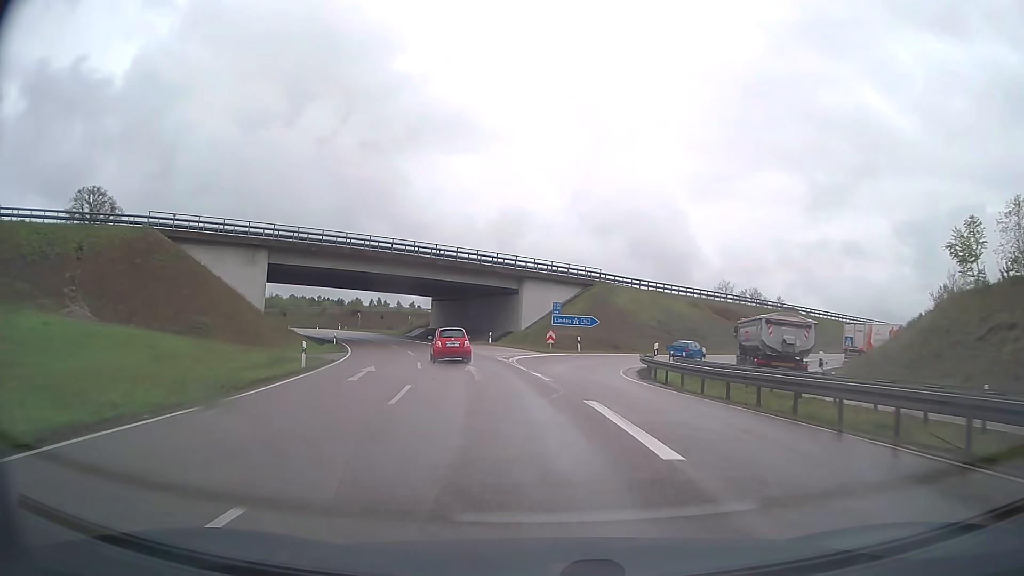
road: trunk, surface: asphalt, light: Day
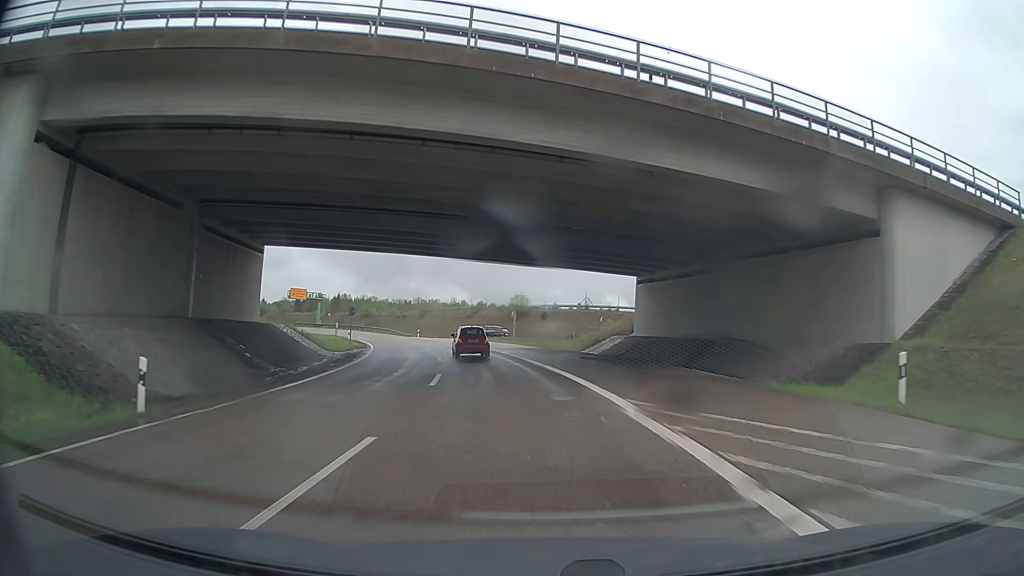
(-7.0, +44.6) m; -18°
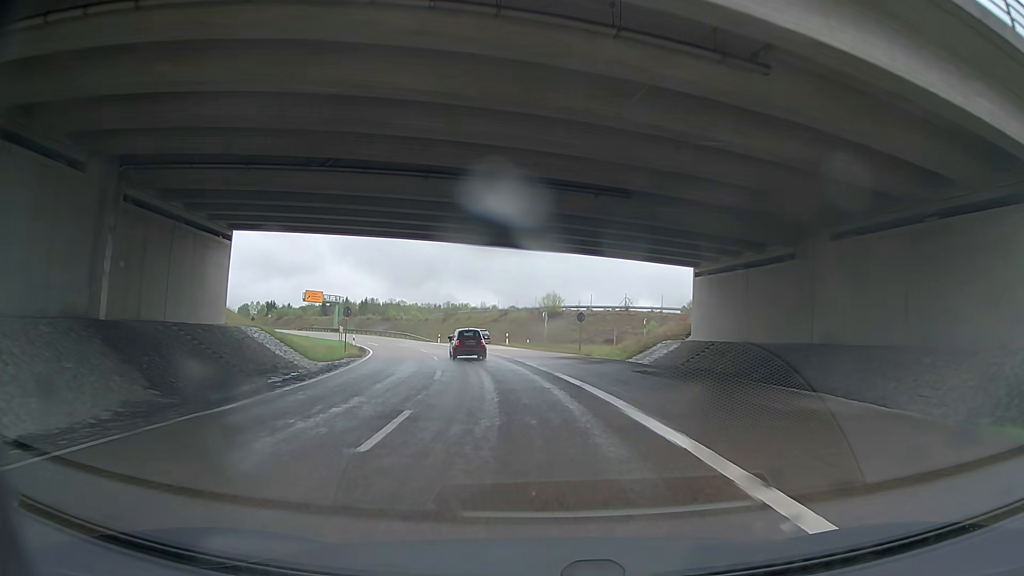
(-0.2, +9.0) m; -3°
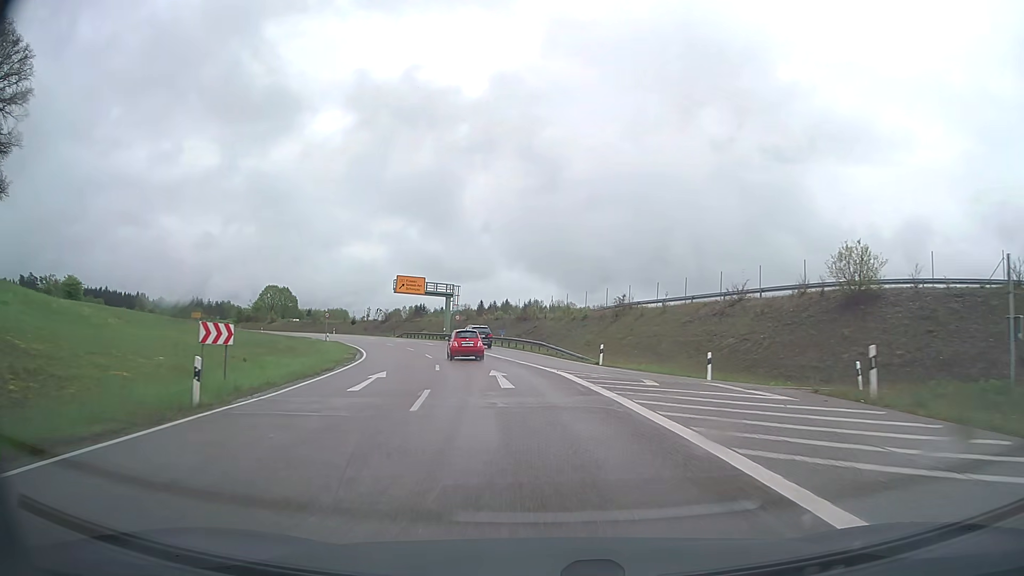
(-4.9, +44.5) m; -15°
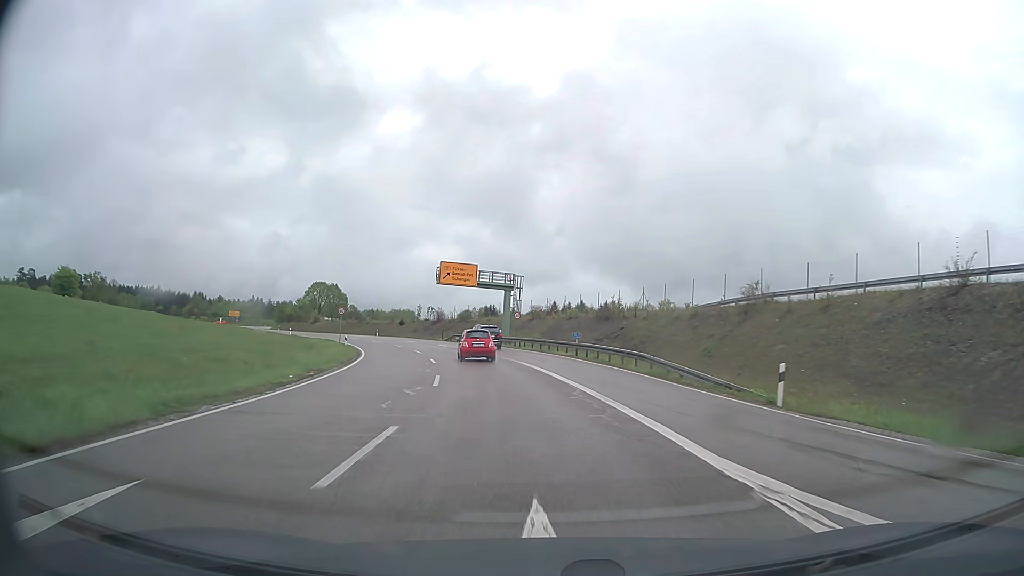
(-0.9, +18.0) m; -6°
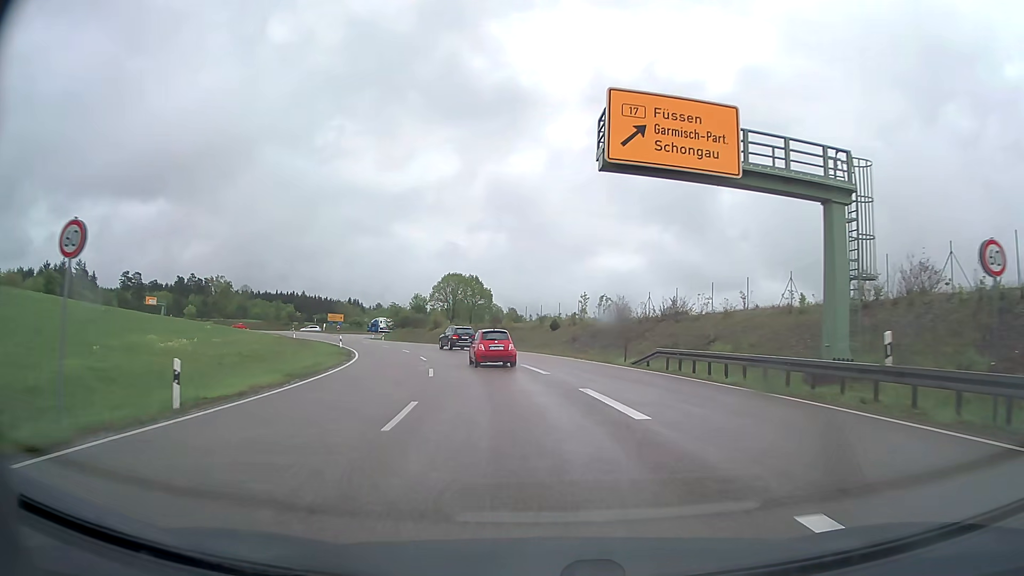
(-6.3, +44.6) m; -16°
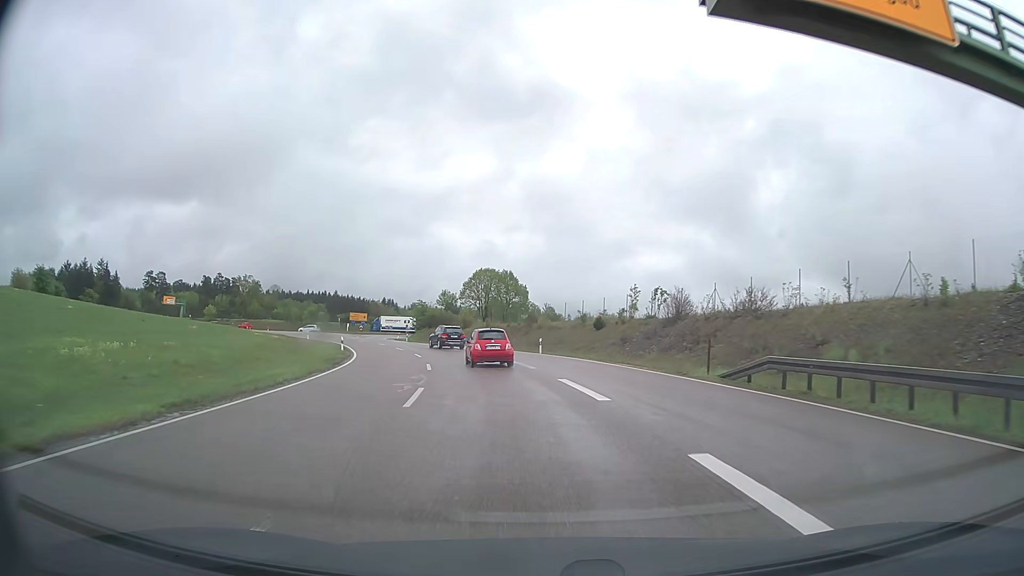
(-0.2, +9.1) m; -3°
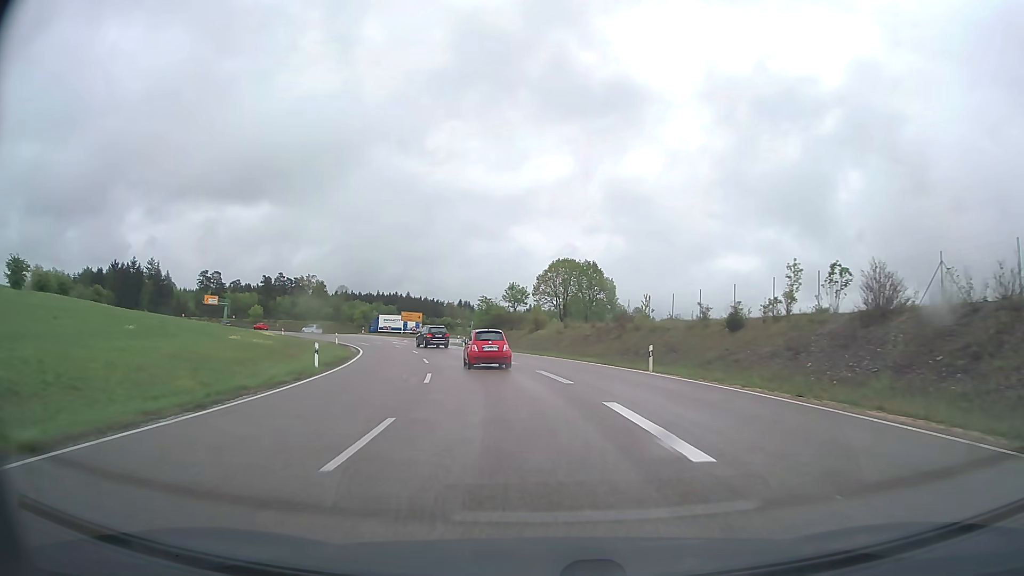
(-1.1, +18.2) m; -7°
(0, +10) (-1, +20) (-3, +30) (-5, +40) (-8, +49) (-11, +59) (-15, +68) (-19, +77) (-24, +86) (-30, +94) m
